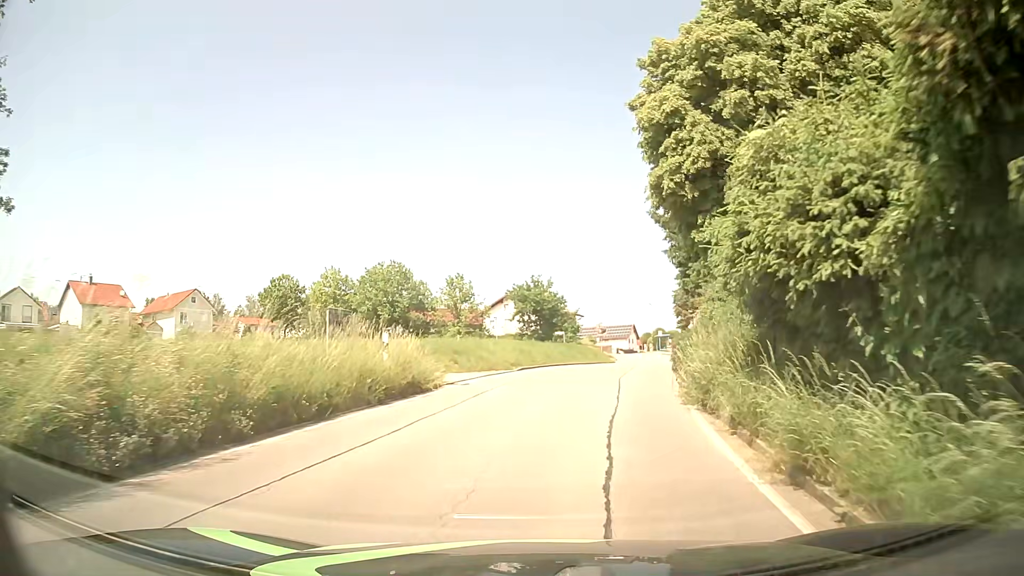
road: tertiary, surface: asphalt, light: Day
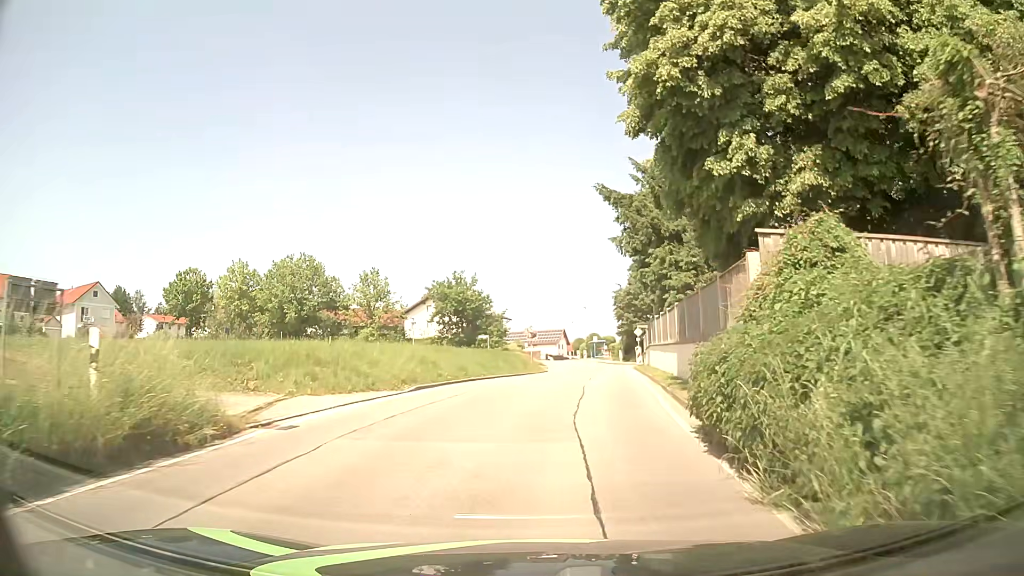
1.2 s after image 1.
(+0.6, +8.8) m; +7°
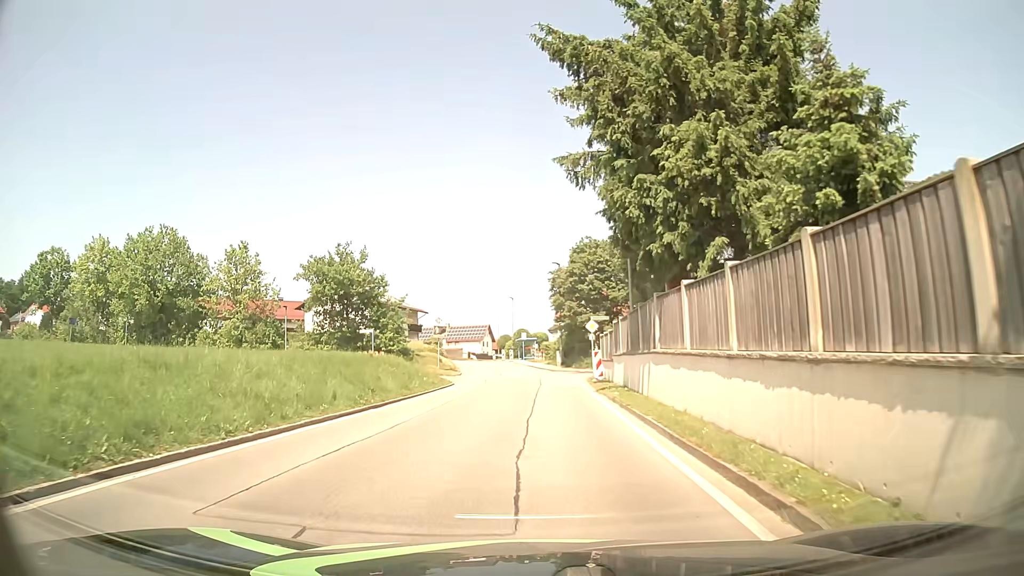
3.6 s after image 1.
(+1.3, +17.5) m; +7°
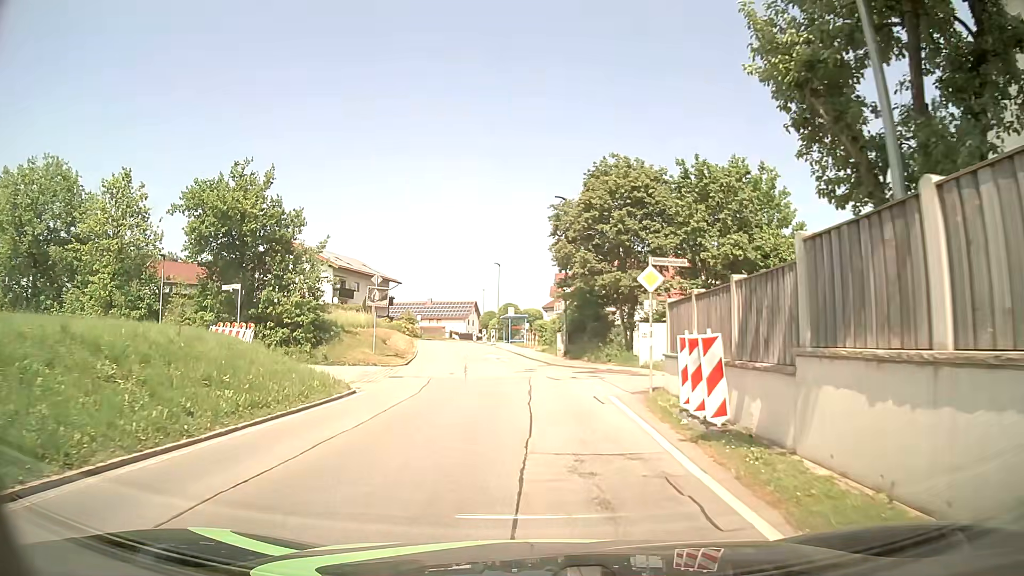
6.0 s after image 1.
(-0.1, +18.3) m; -1°
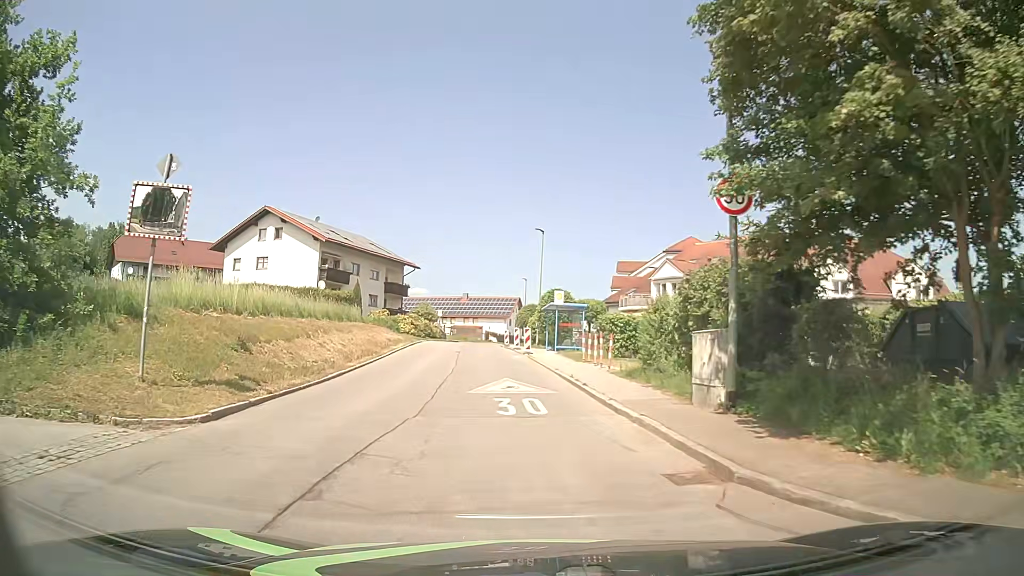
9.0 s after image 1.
(0.0, +23.1) m; -3°
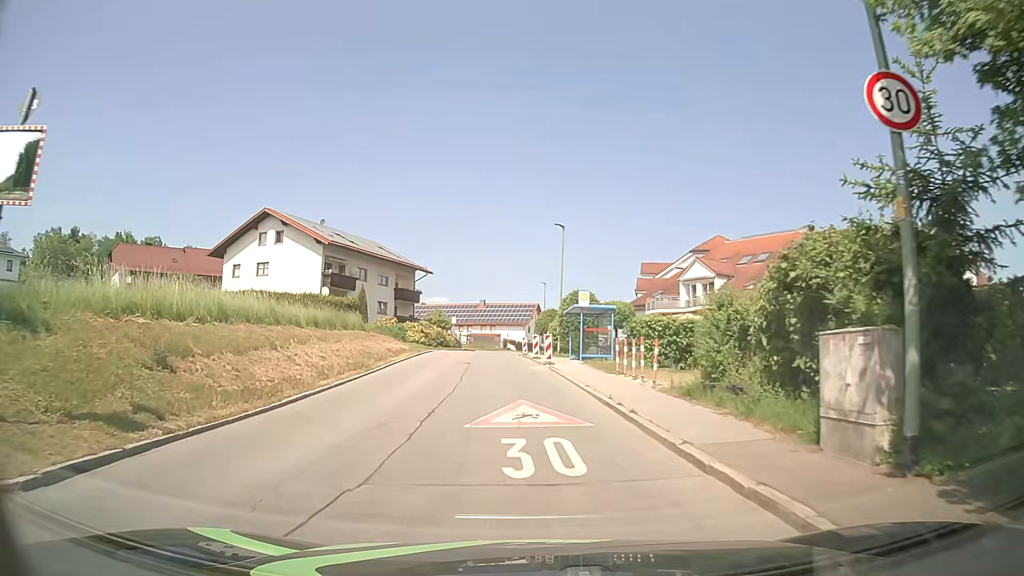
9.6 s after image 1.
(-0.1, +4.5) m; -1°
